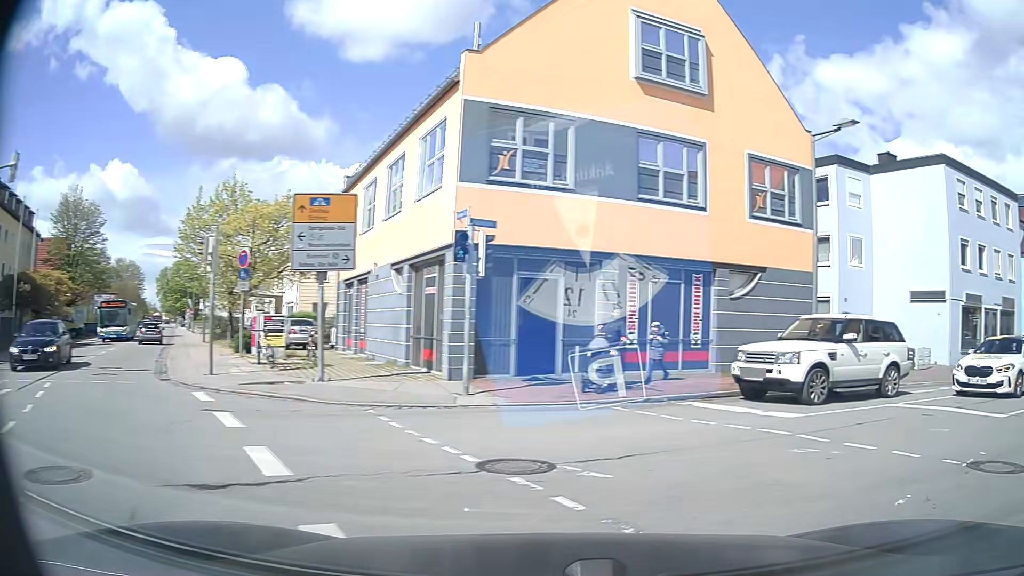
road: secondary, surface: asphalt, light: Day
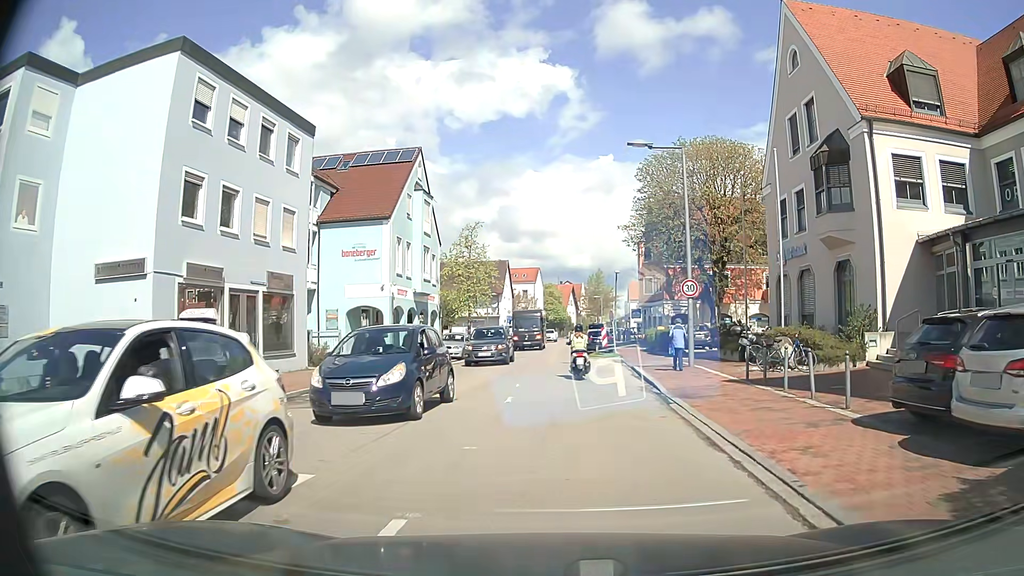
(+8.7, +10.0) m; +62°
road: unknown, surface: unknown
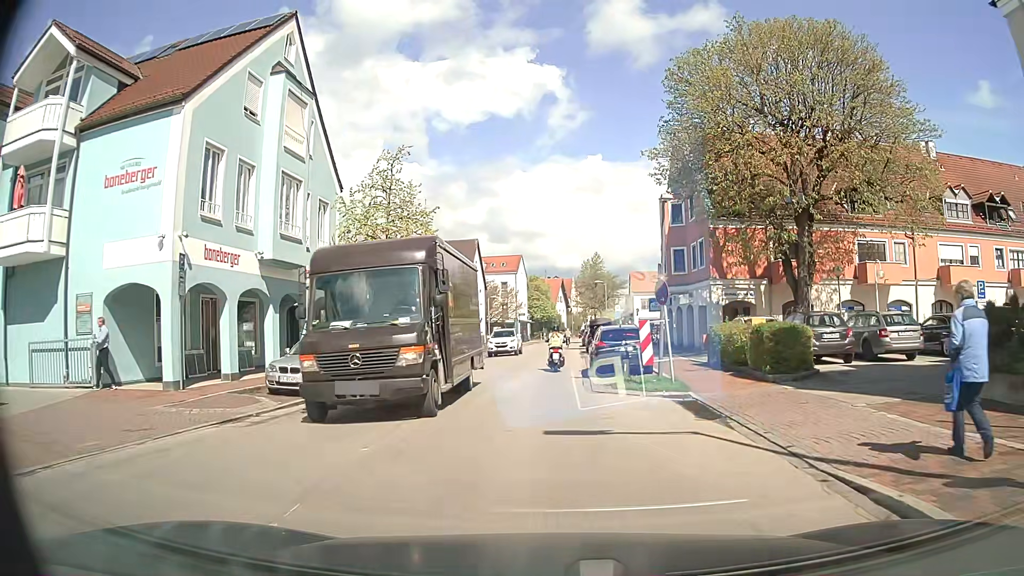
(+0.2, +20.7) m; +1°
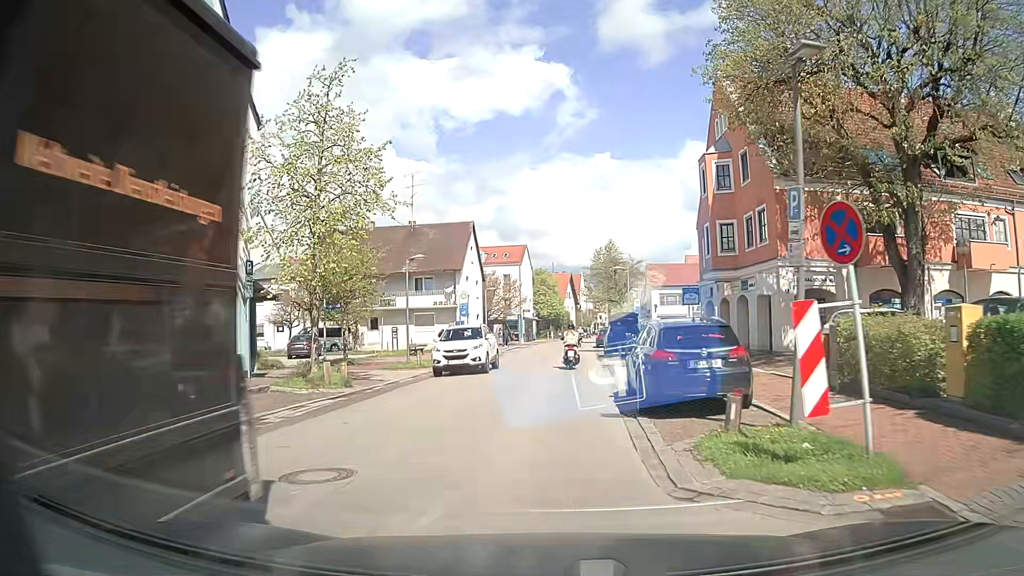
(-0.1, +9.5) m; -2°
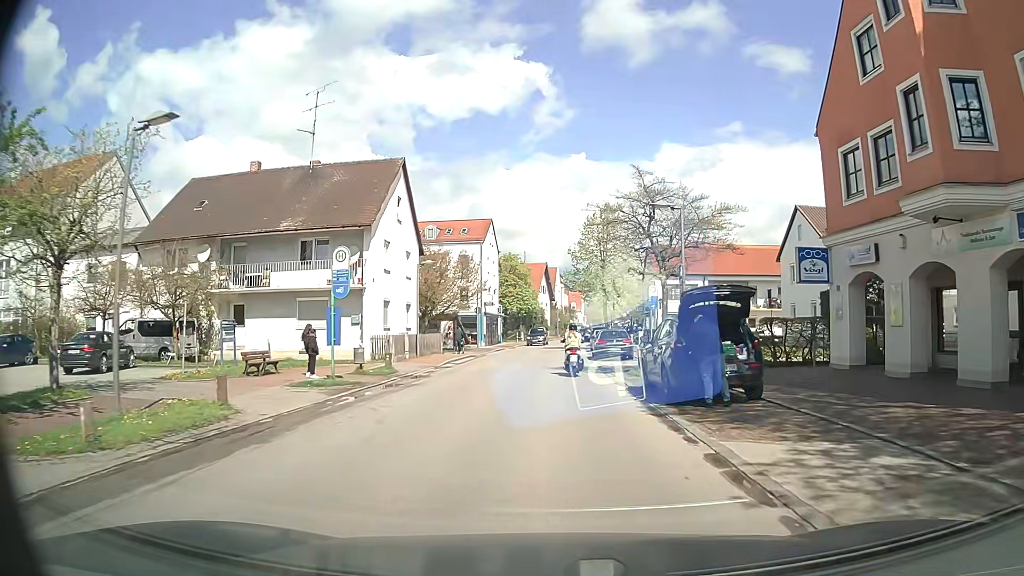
(+0.1, +20.1) m; +2°
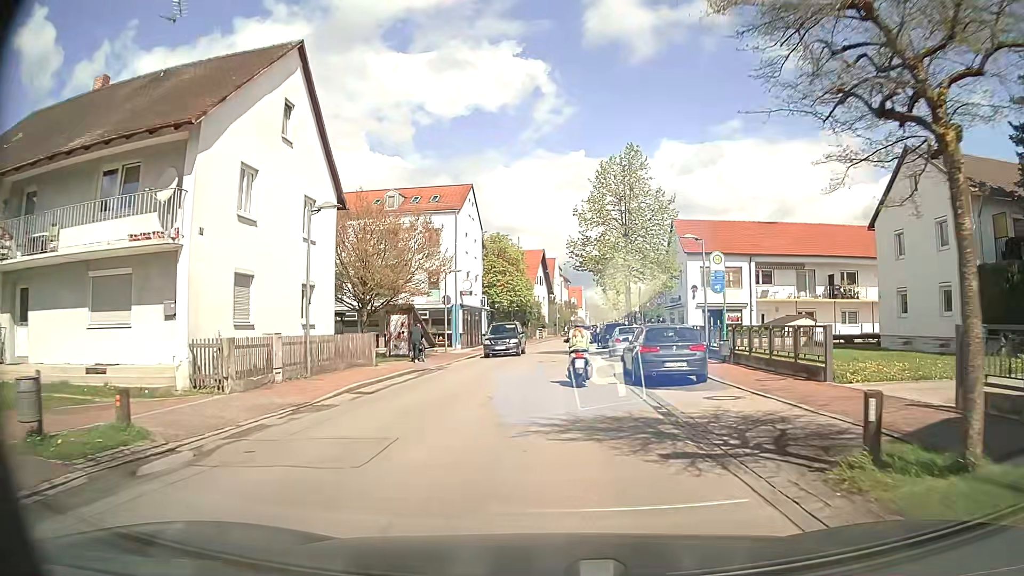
(+0.1, +15.1) m; +1°
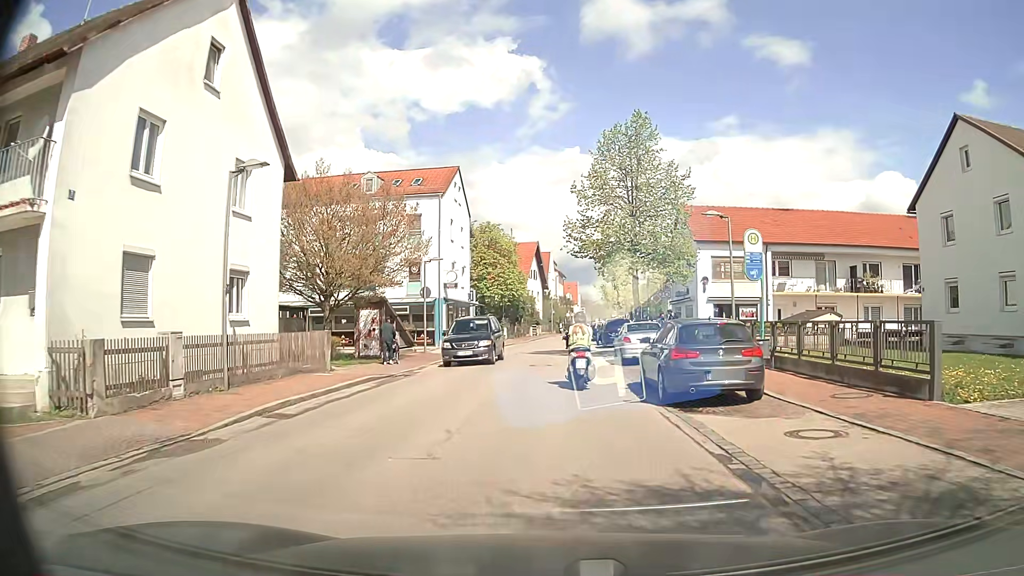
(0.0, +4.6) m; 0°
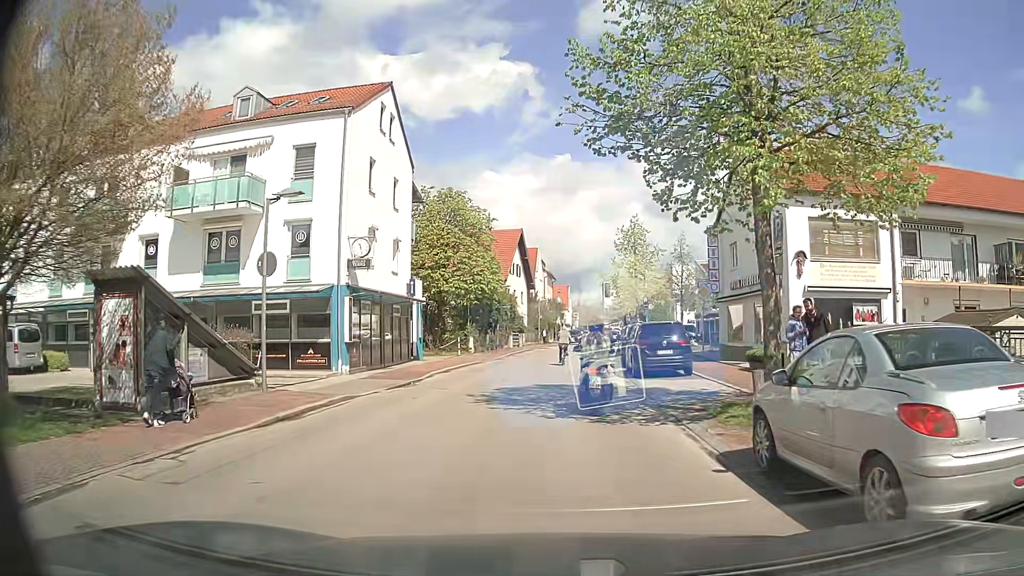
(+0.3, +17.6) m; +2°
(0, +10) (0, +20) (0, +30) (+1, +40) (+3, +50) (+5, +60) (+7, +69) (+8, +79) (+10, +89) (+11, +99) m
